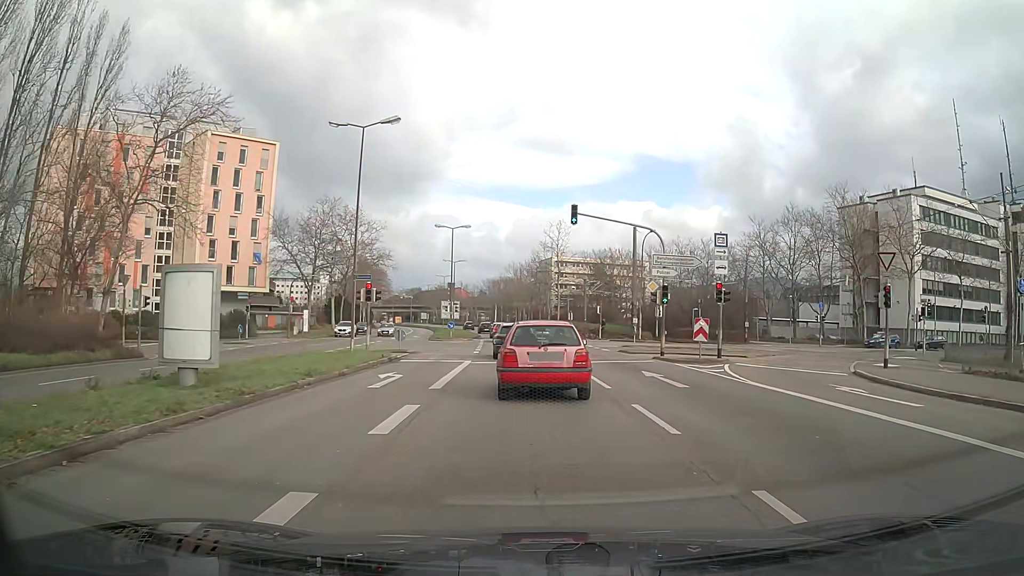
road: secondary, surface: asphalt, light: Day
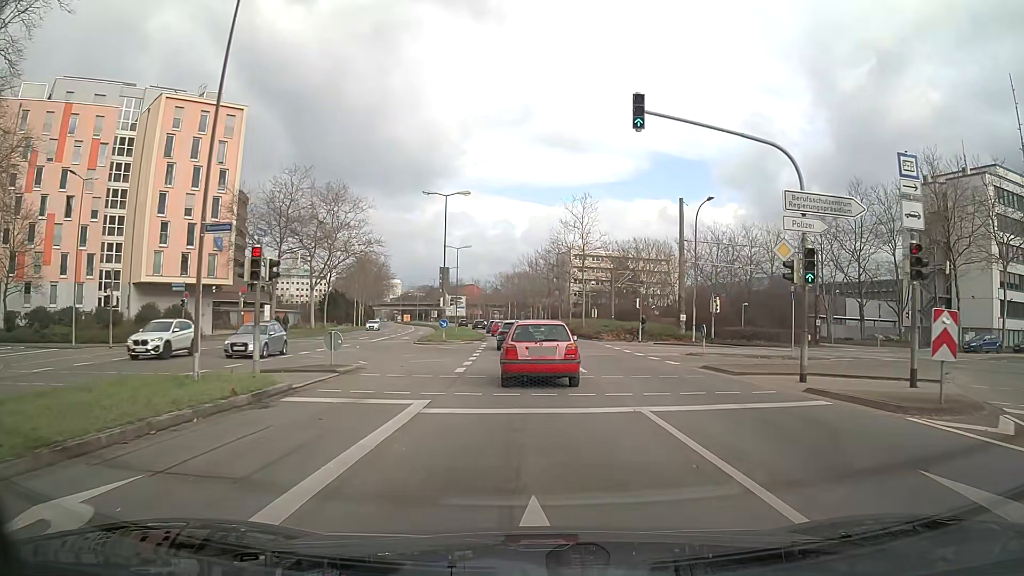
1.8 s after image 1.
(-0.2, +14.2) m; -1°
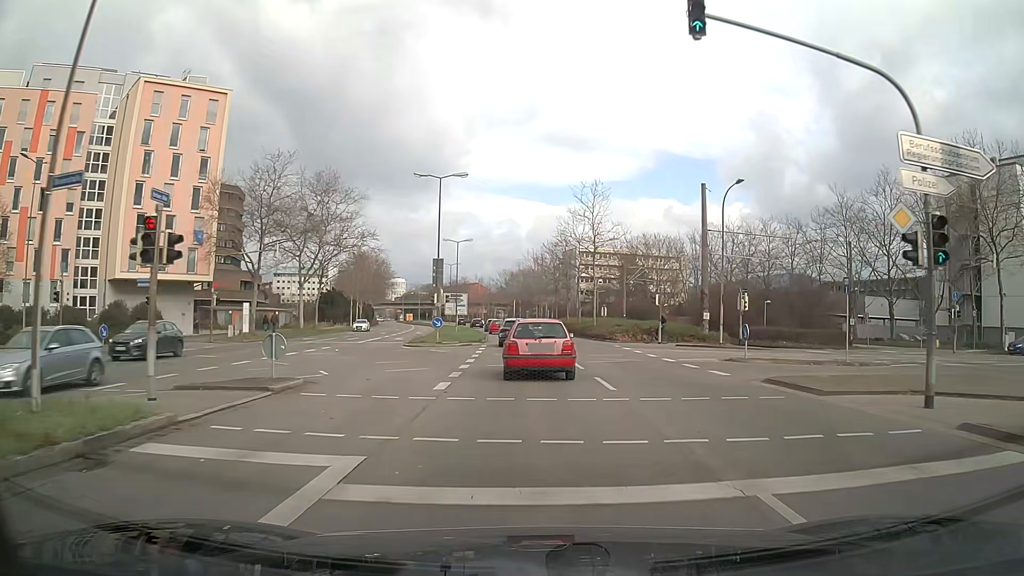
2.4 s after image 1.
(0.0, +5.2) m; 0°
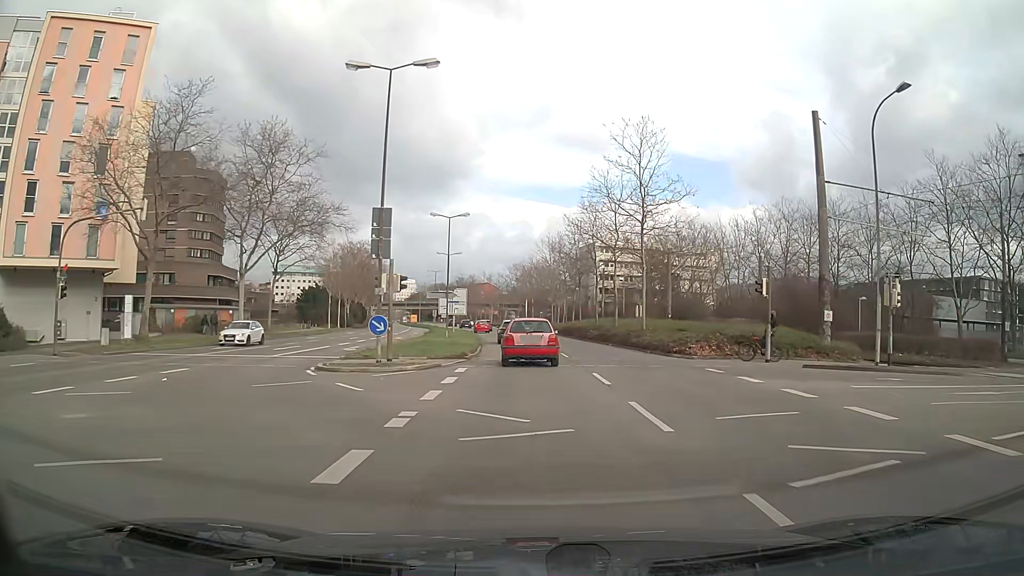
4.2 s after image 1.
(-0.1, +17.3) m; -1°
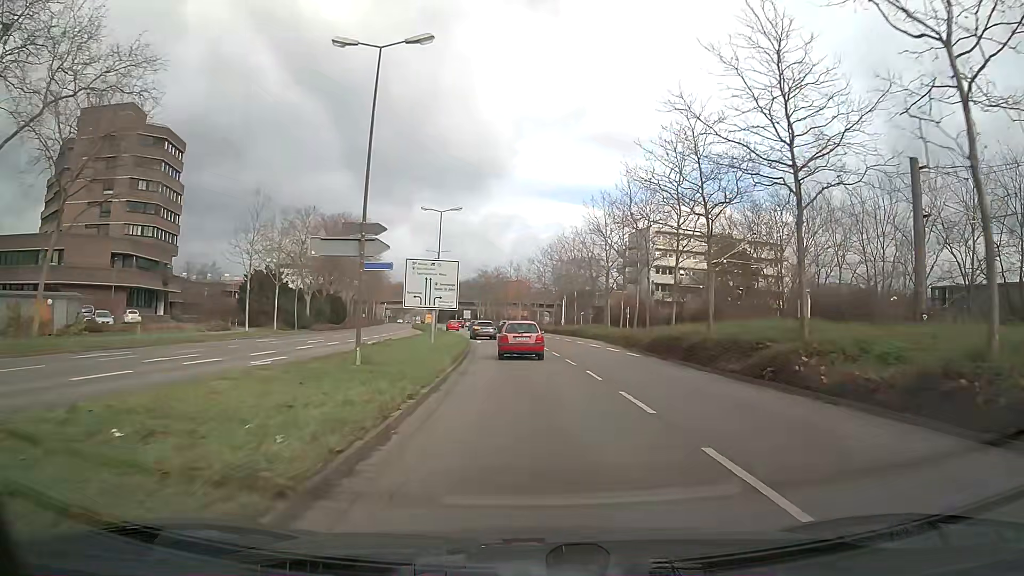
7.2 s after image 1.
(-0.8, +33.4) m; -3°
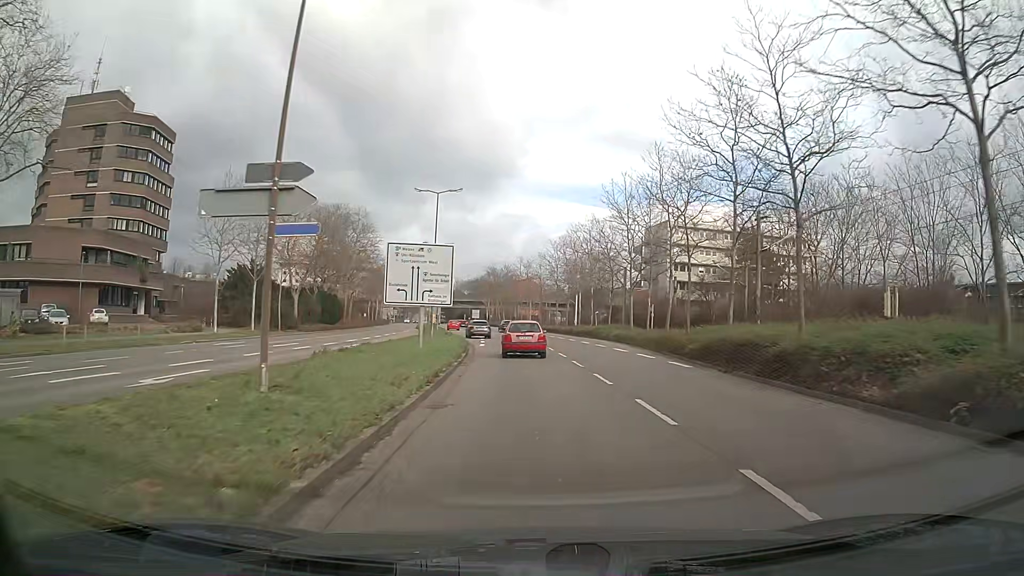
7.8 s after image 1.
(-0.1, +7.3) m; -1°
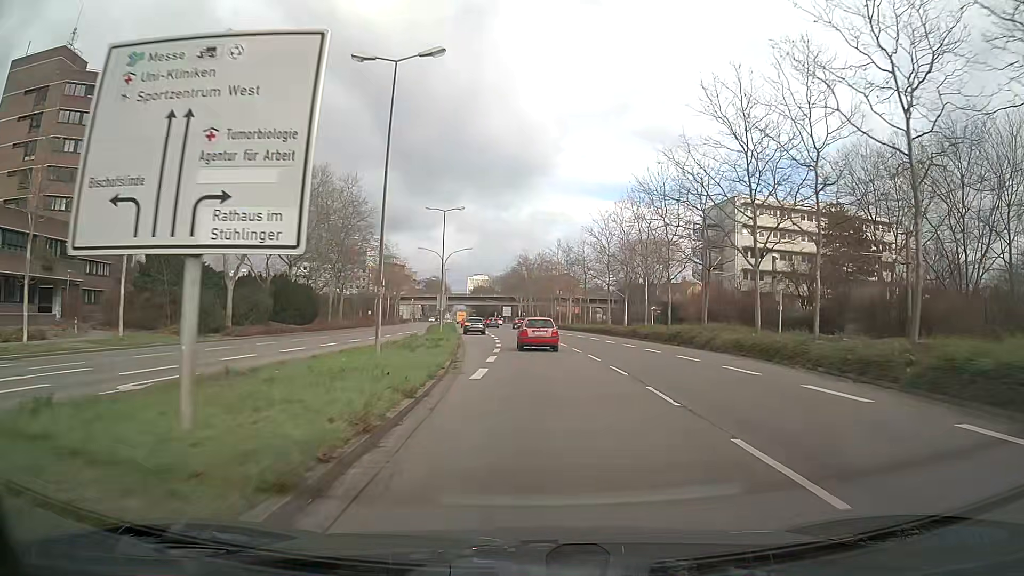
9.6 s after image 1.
(-0.5, +22.2) m; -3°
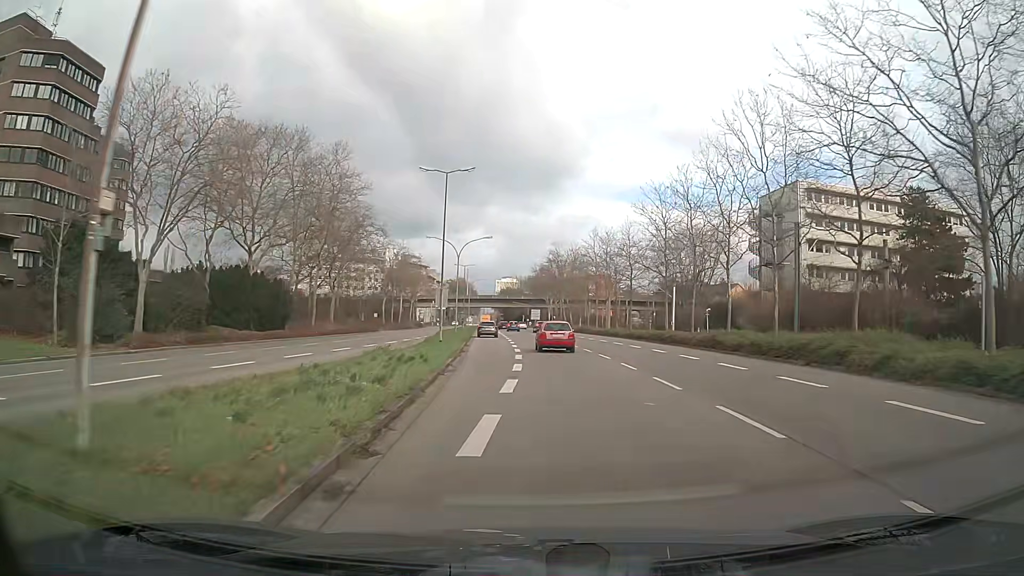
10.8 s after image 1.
(-0.3, +14.6) m; -3°
